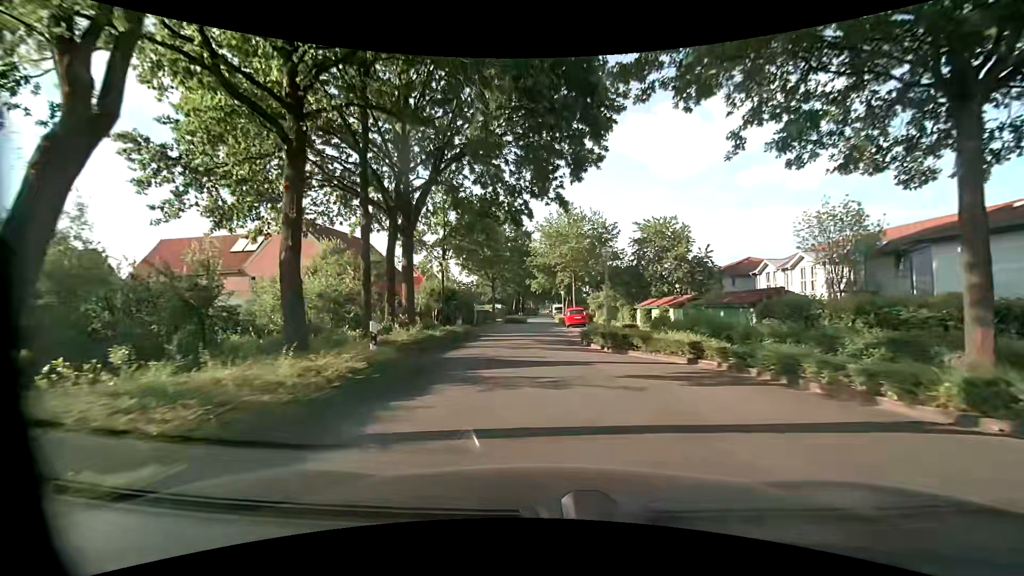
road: unclassified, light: Day
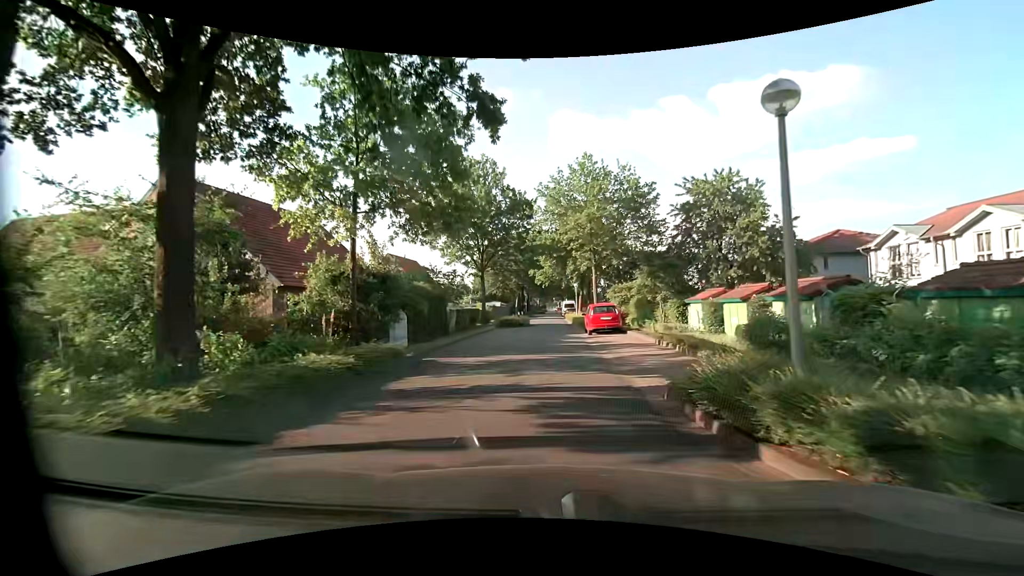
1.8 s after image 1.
(-0.2, +14.5) m; -1°
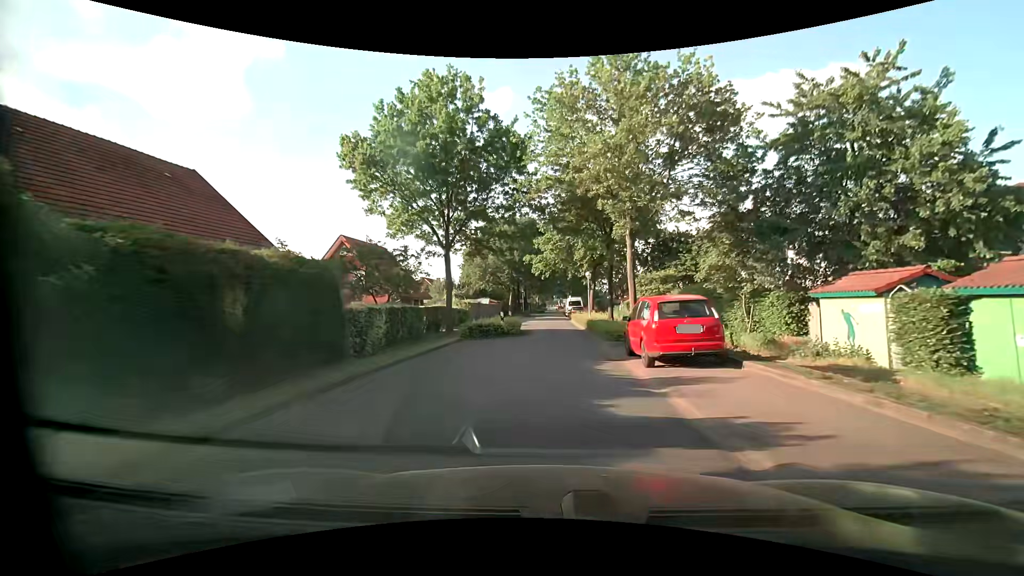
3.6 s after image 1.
(0.0, +14.7) m; +1°
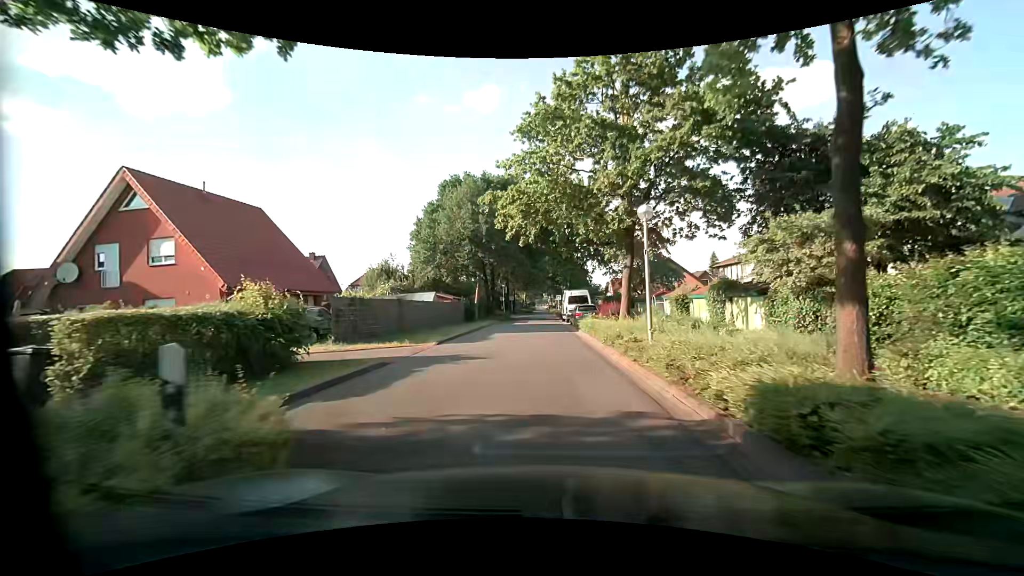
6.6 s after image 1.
(-0.2, +24.1) m; +1°
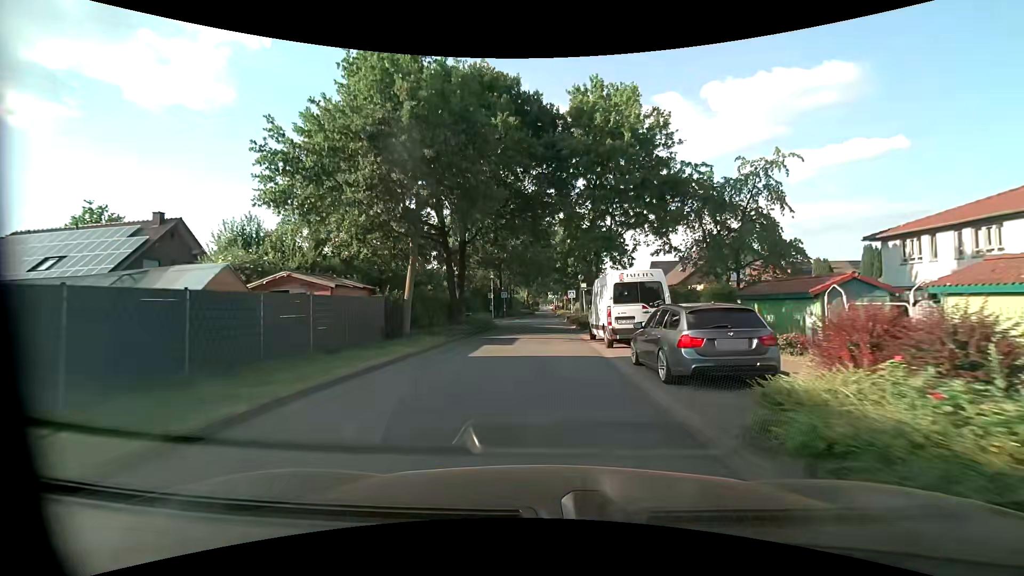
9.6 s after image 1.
(-0.5, +23.3) m; -2°
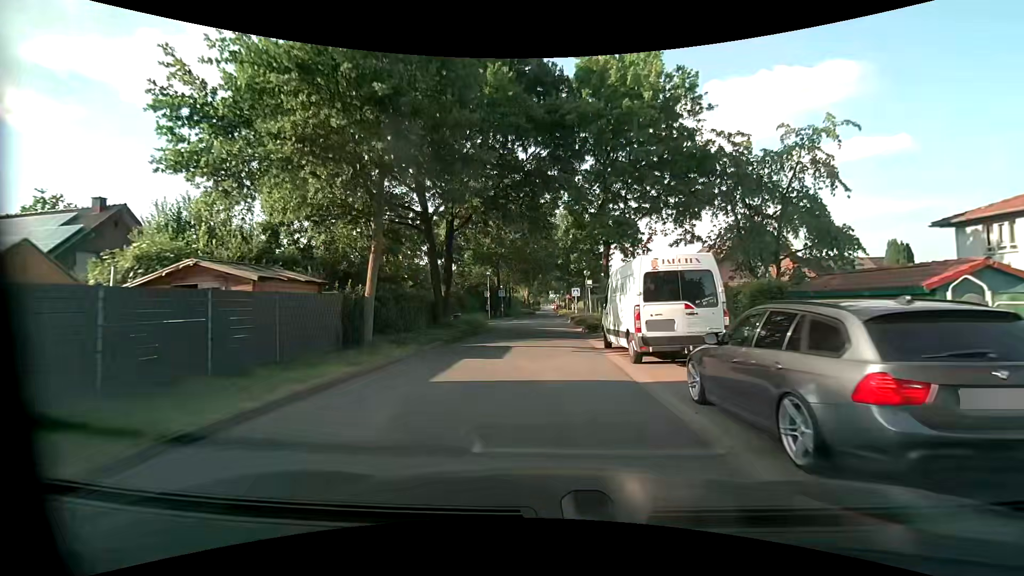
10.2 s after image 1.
(0.0, +4.6) m; 0°
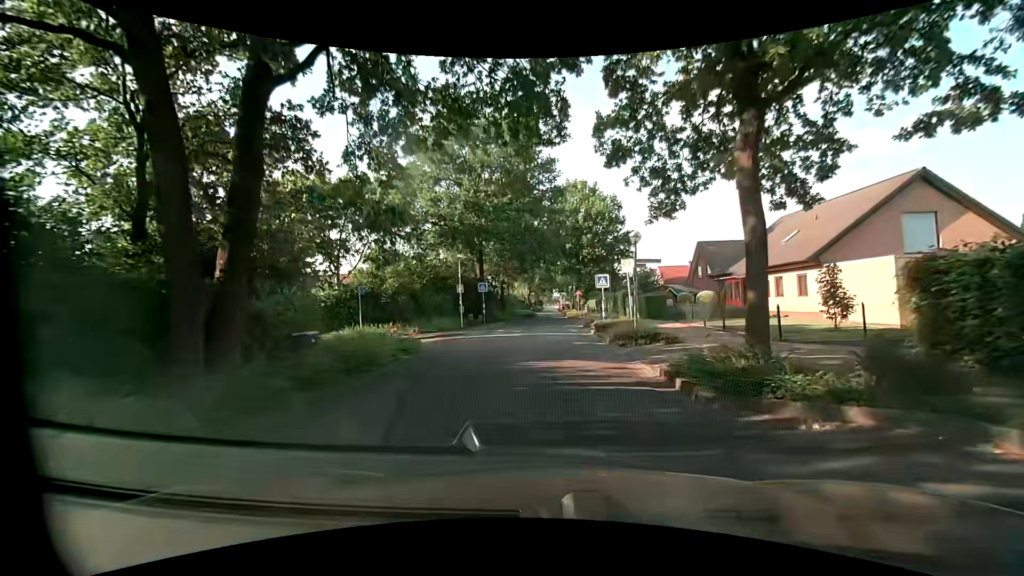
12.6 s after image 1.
(0.0, +18.3) m; 0°
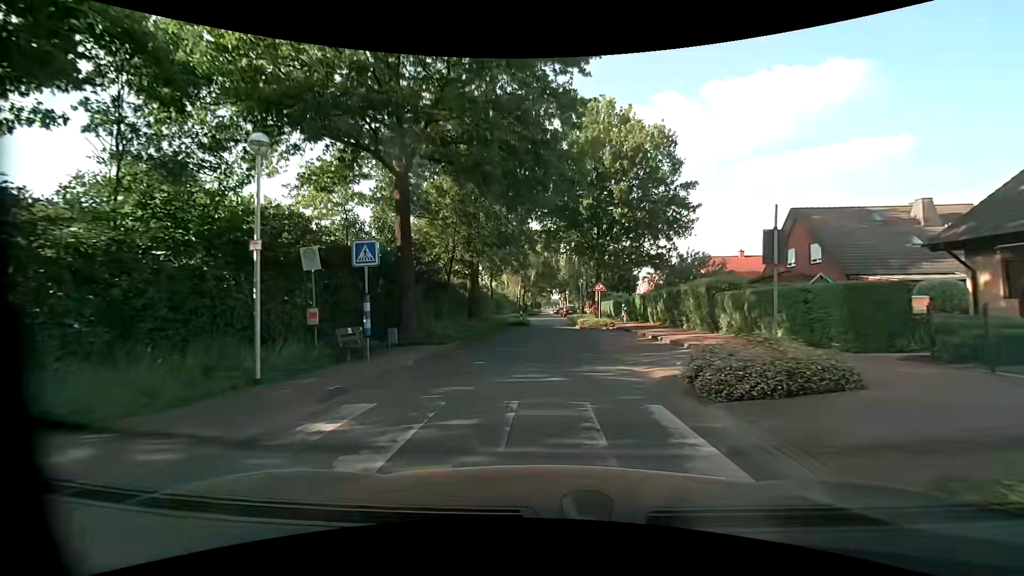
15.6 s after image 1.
(0.0, +22.6) m; 0°
